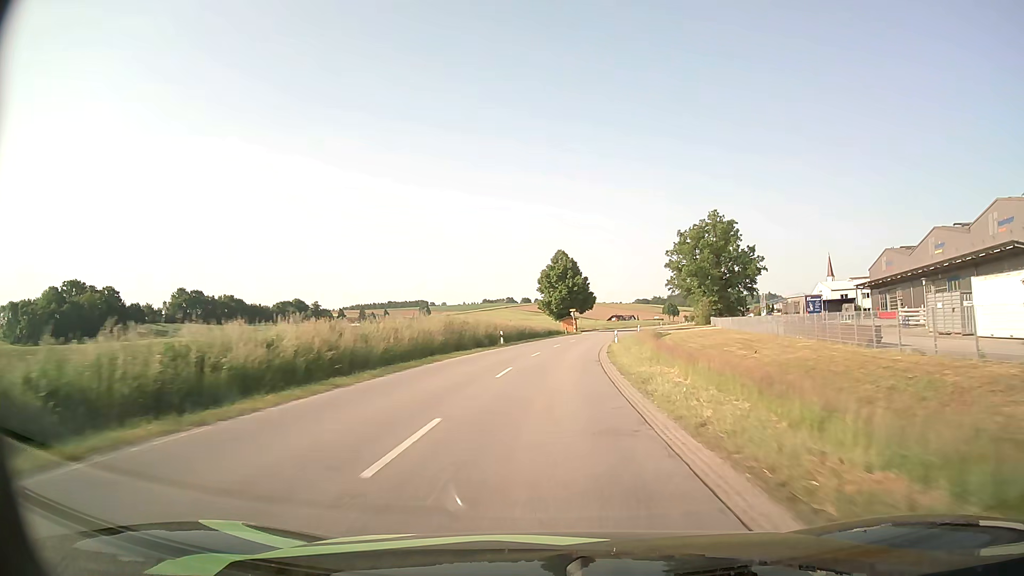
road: secondary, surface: asphalt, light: Day
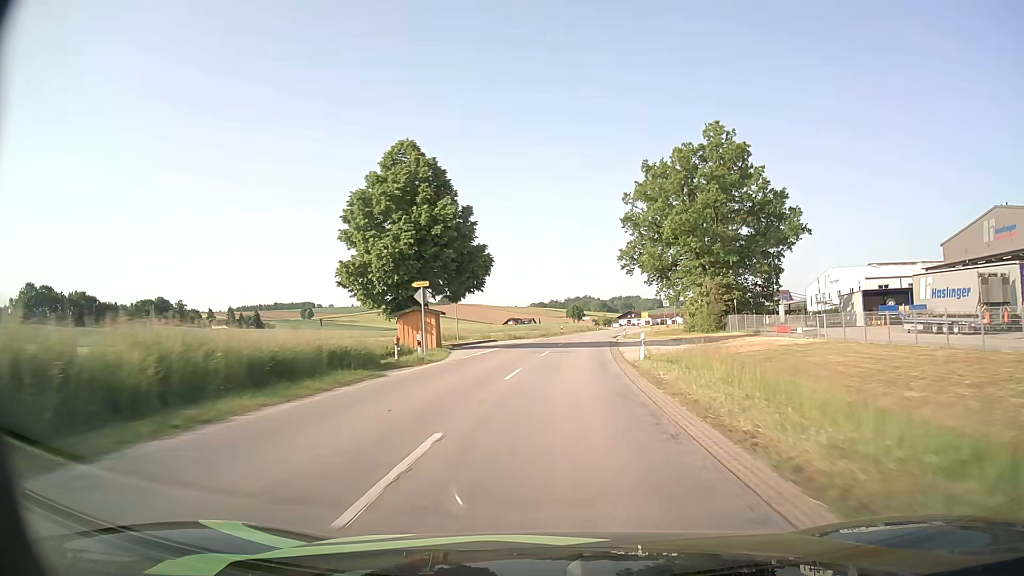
(+3.8, +61.2) m; +9°
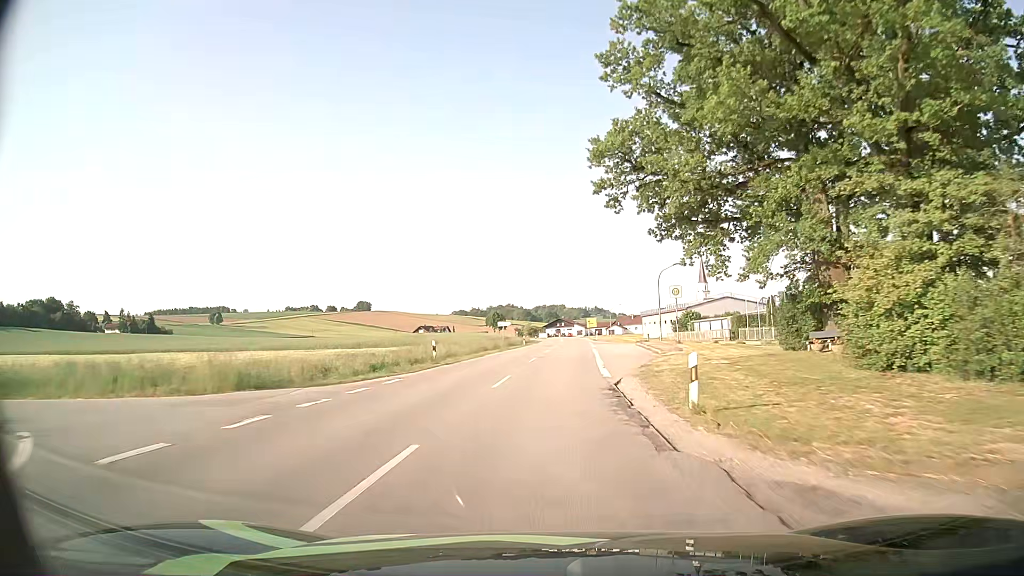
(+3.0, +48.0) m; +7°
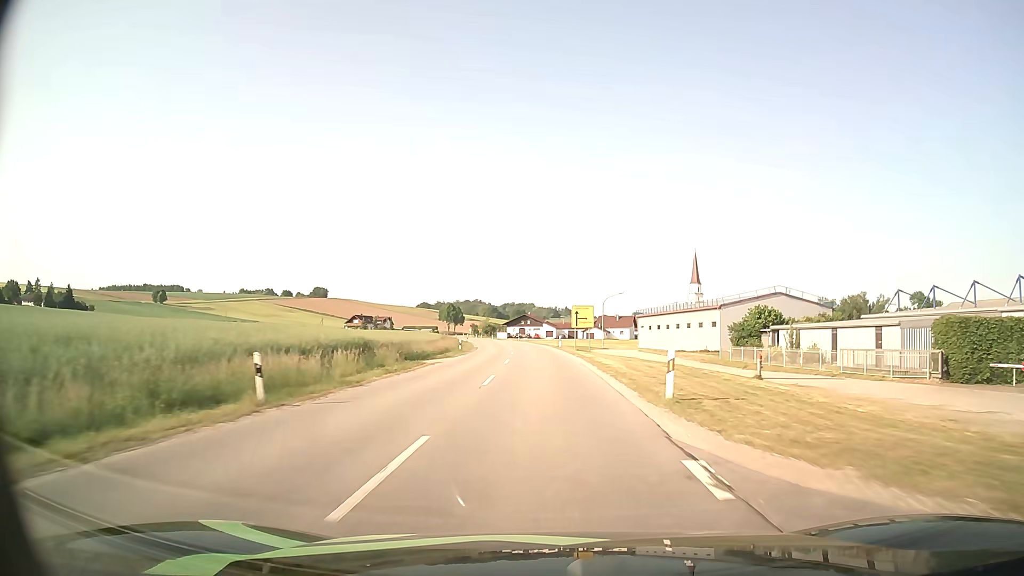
(+2.4, +59.4) m; +3°
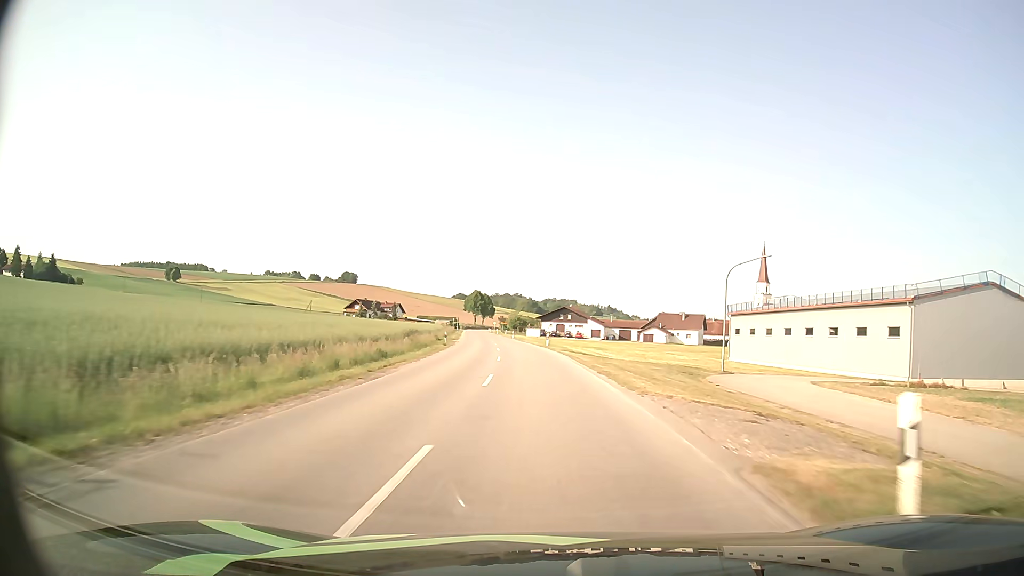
(-1.2, +49.1) m; -3°
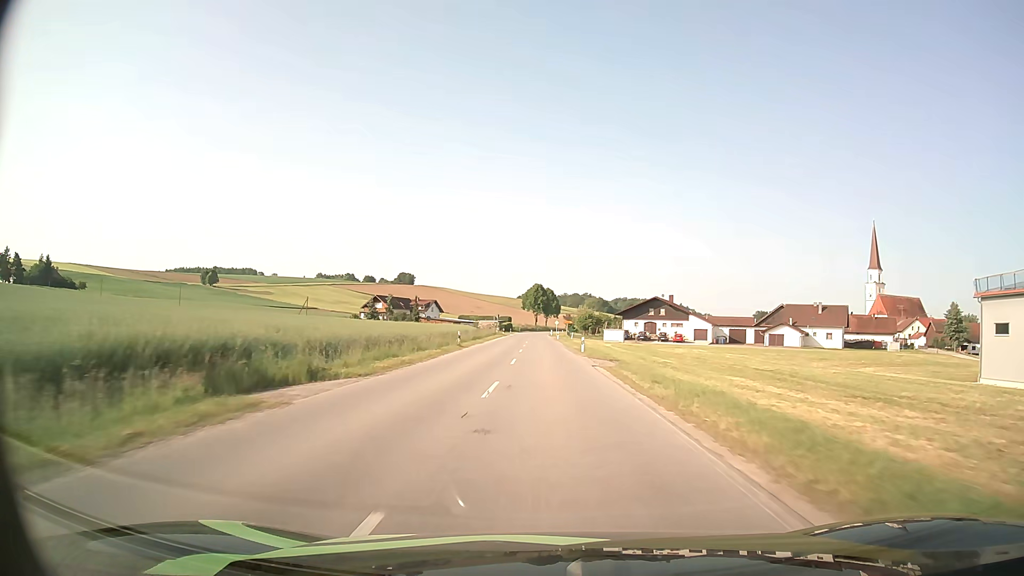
(-2.4, +51.1) m; -6°
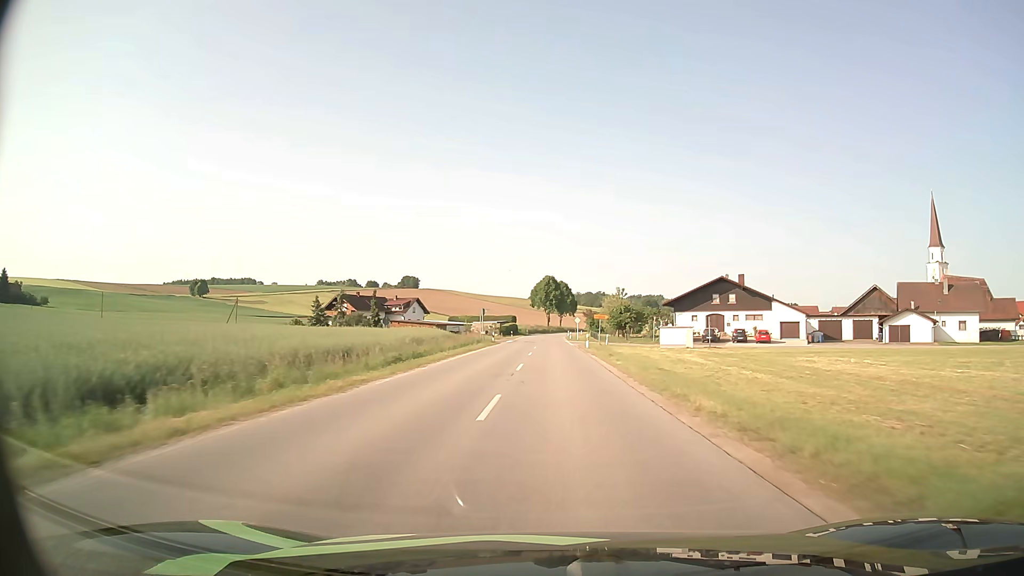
(-0.7, +39.2) m; -1°
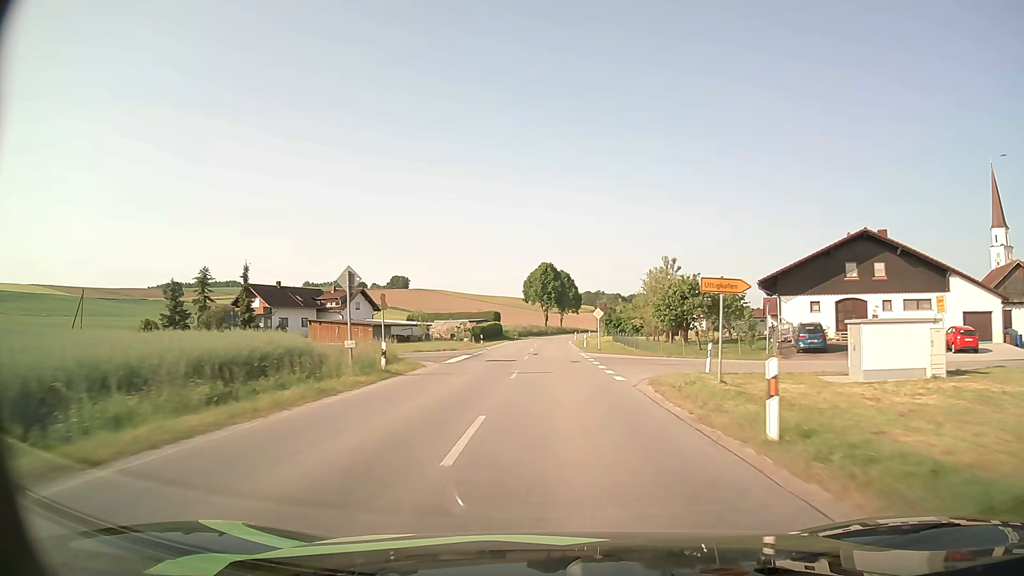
(-0.1, +39.3) m; 0°
(0, +10) (0, +20) (0, +30) (0, +40) (0, +50) (0, +60) (0, +70) (+1, +80) (+1, +90) (+2, +100) m
